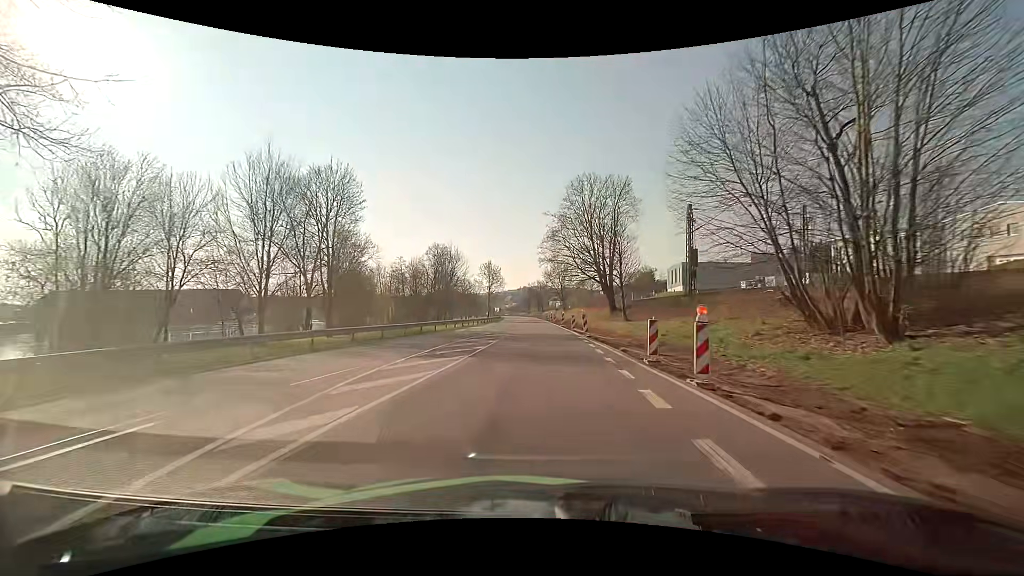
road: primary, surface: asphalt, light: Day
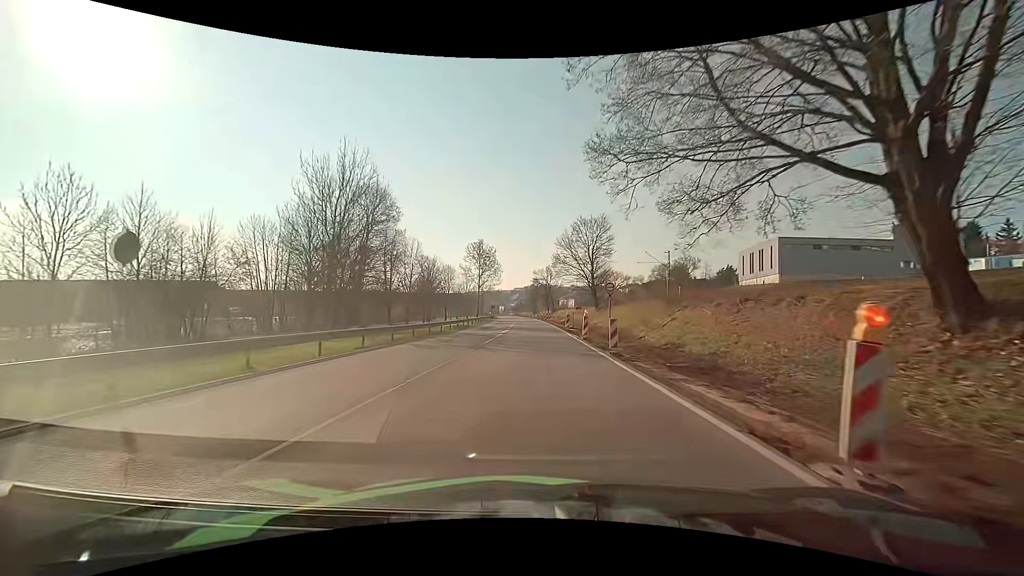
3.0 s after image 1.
(-0.5, +48.5) m; -1°
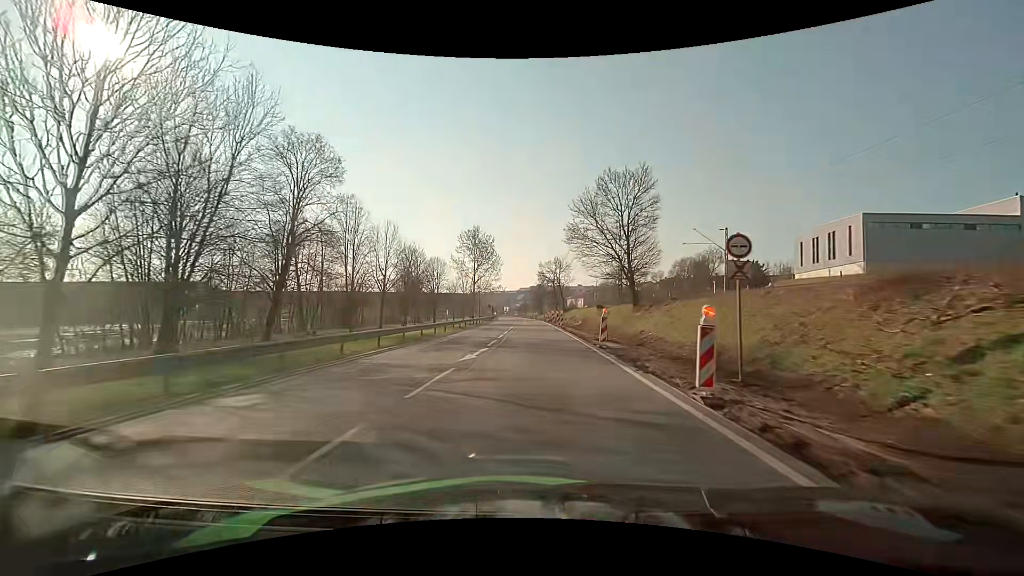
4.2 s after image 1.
(0.0, +19.6) m; -1°
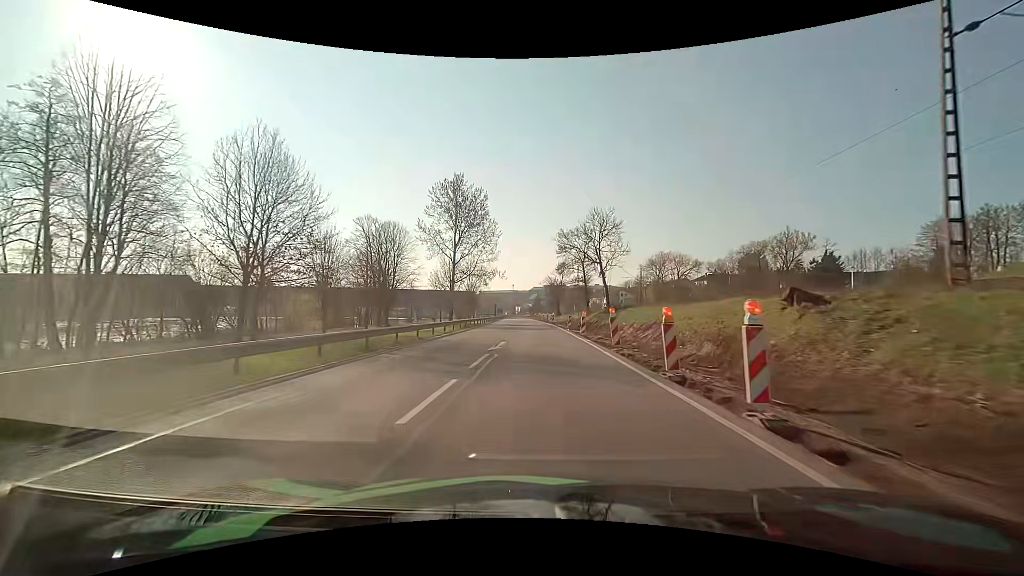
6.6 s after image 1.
(-0.5, +39.4) m; -1°
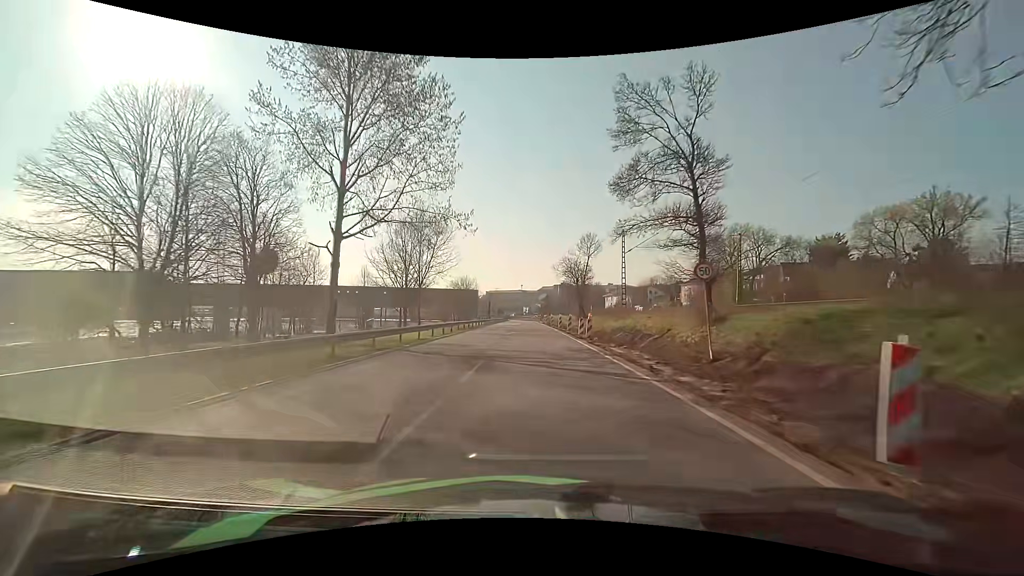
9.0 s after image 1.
(-0.8, +39.5) m; -2°
